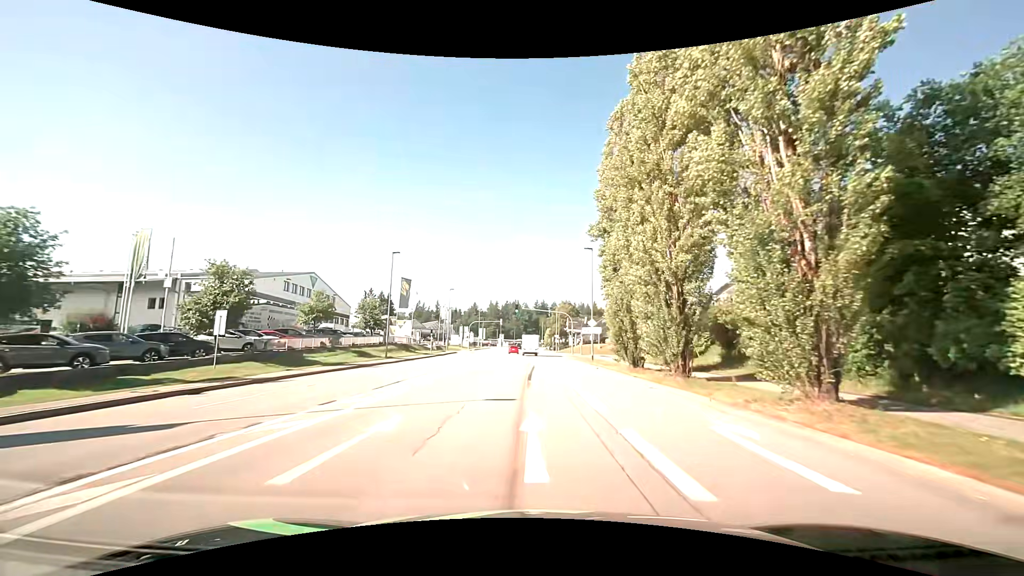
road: tertiary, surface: asphalt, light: Day
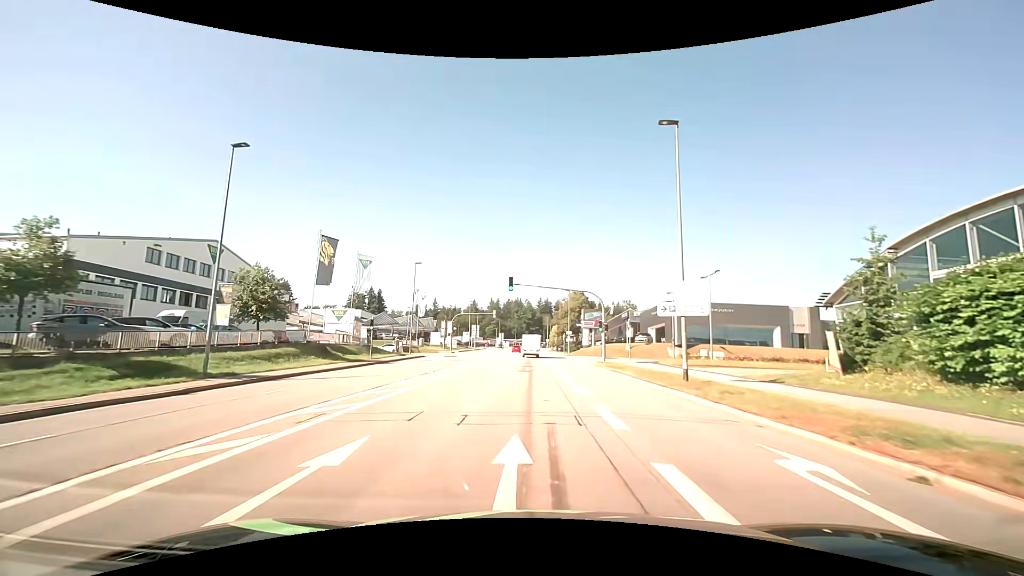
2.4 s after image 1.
(-0.3, +26.7) m; 0°
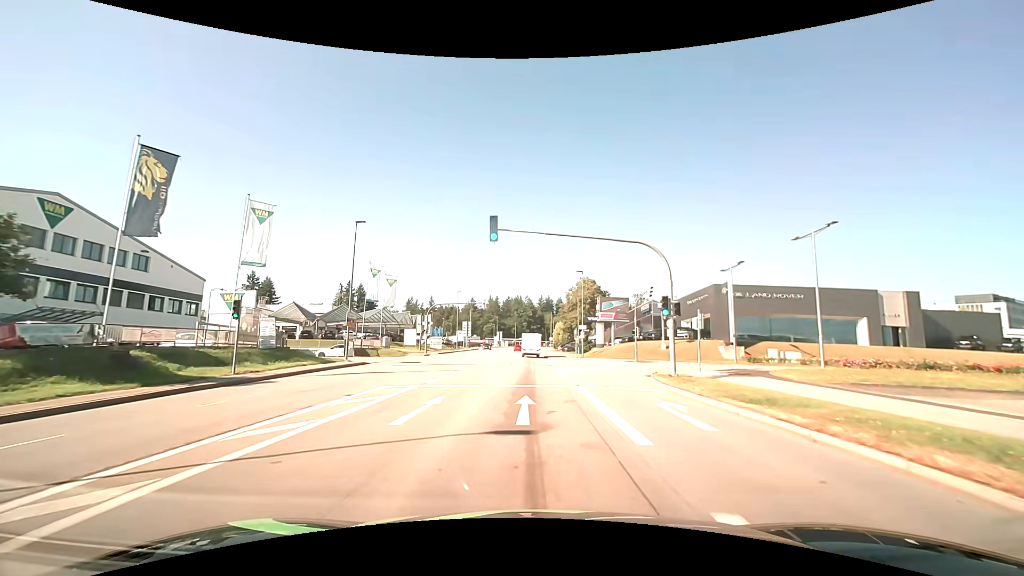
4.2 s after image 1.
(-0.1, +19.3) m; 0°
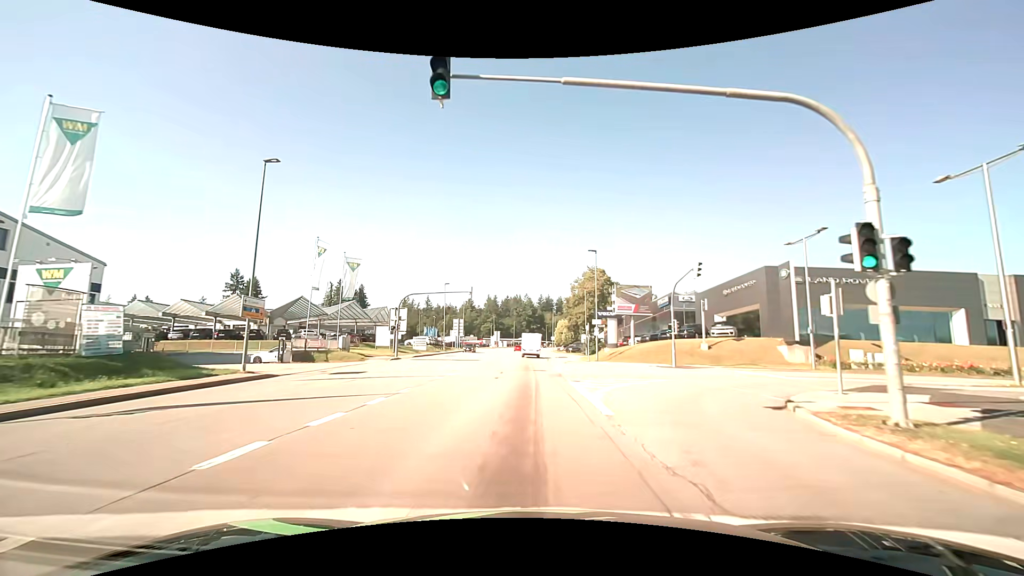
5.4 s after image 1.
(0.0, +12.8) m; 0°
(0, +10) (0, +20) (0, +30) (0, +40) (0, +50) (0, +60) (0, +70) (0, +80) (0, +90) (-1, +100) m
